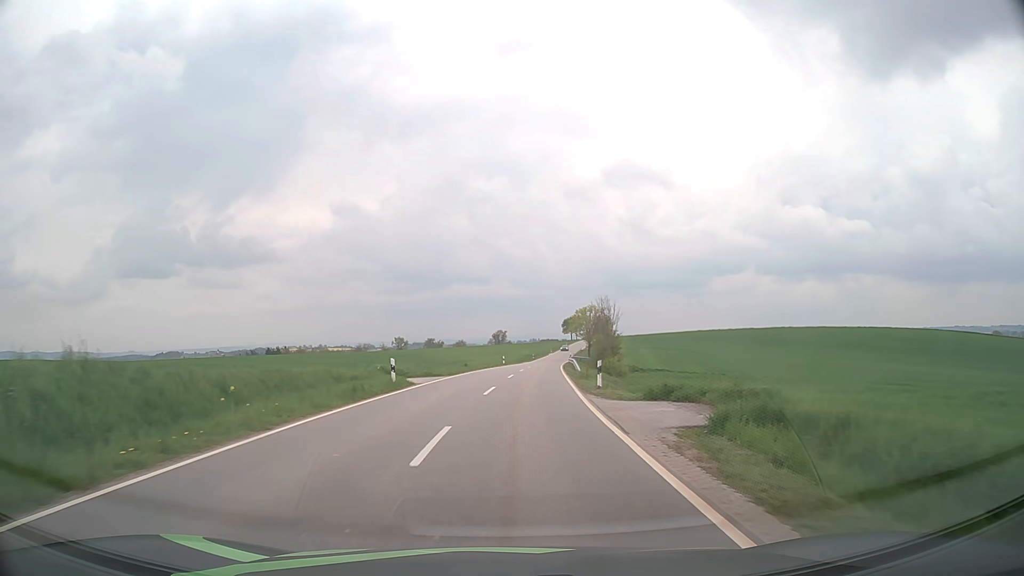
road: tertiary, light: Day
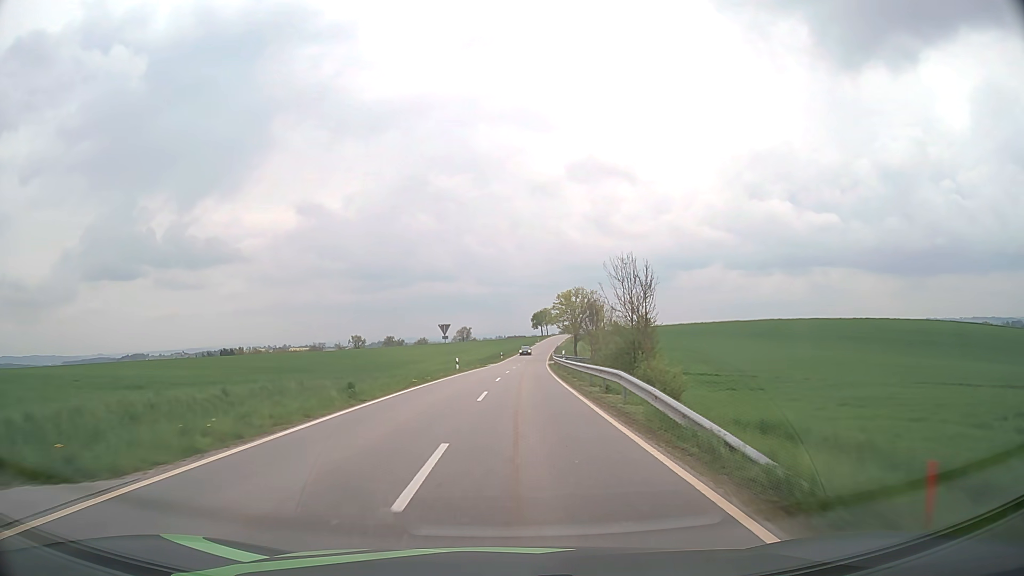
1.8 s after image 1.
(+0.6, +26.6) m; +3°
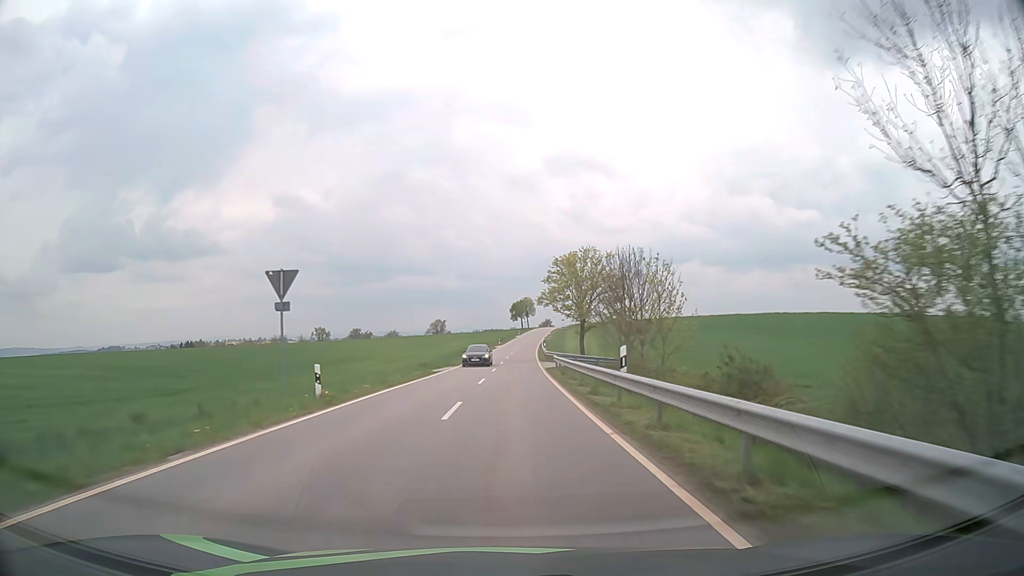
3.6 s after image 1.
(+0.6, +29.8) m; +2°
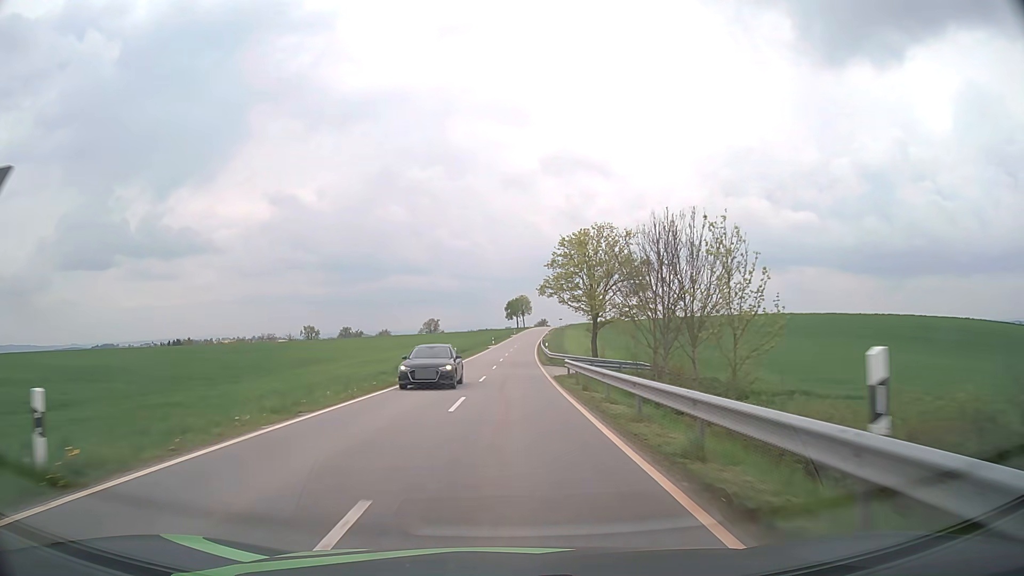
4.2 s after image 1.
(0.0, +10.6) m; 0°
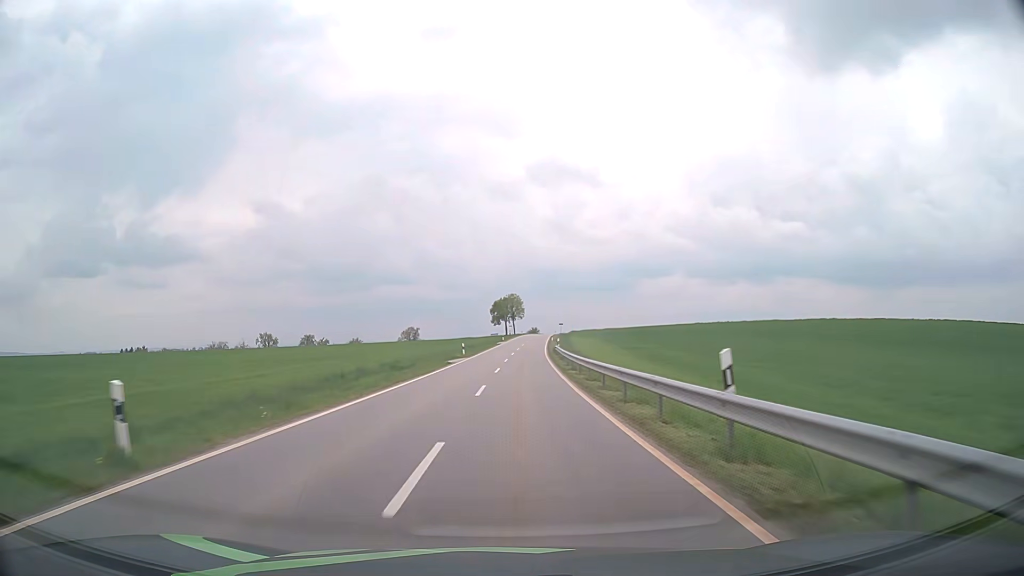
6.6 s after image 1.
(+0.4, +45.5) m; +1°
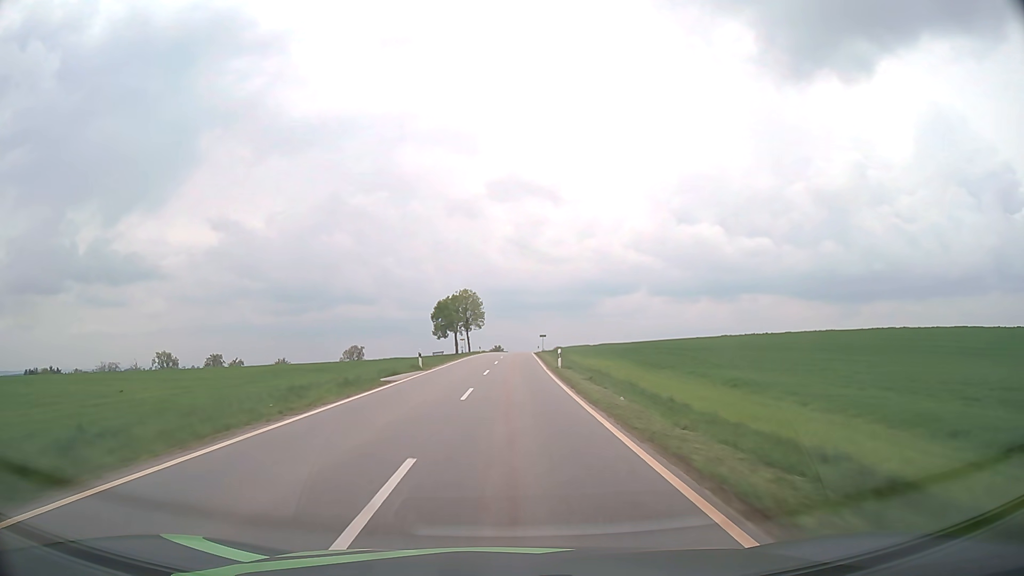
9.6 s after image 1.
(+1.9, +62.4) m; +3°
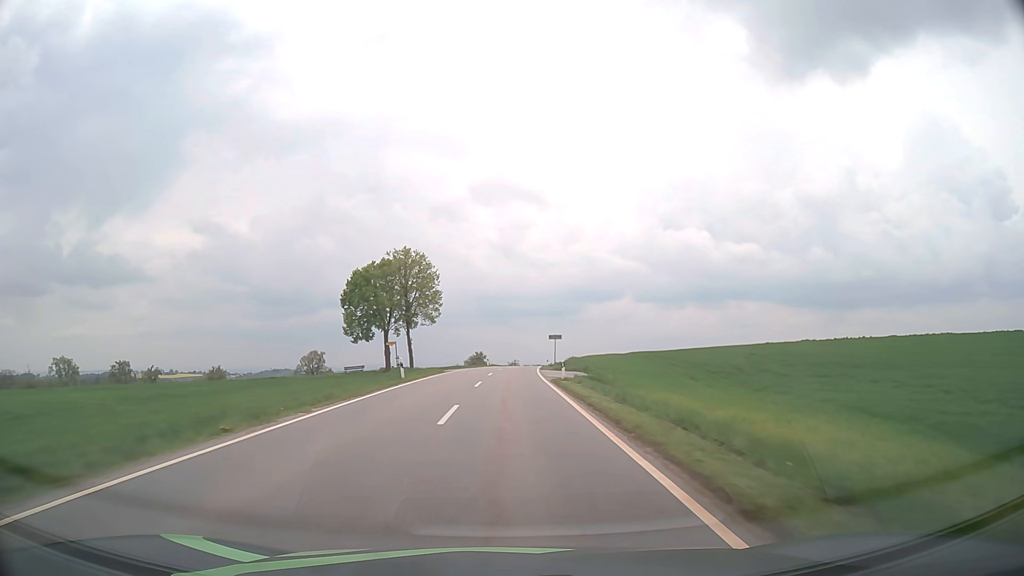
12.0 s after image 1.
(+0.7, +53.2) m; +1°
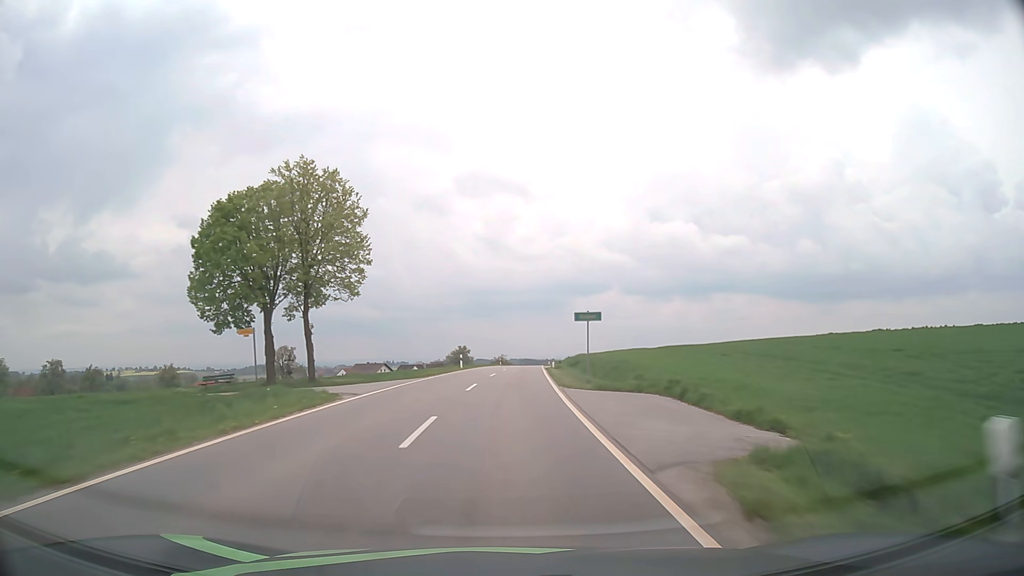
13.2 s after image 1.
(+0.2, +27.3) m; +1°
(0, +10) (0, +20) (0, +30) (+1, +40) (+1, +50) (+2, +60) (+2, +70) (+3, +80) (+3, +90) (+4, +100) m
